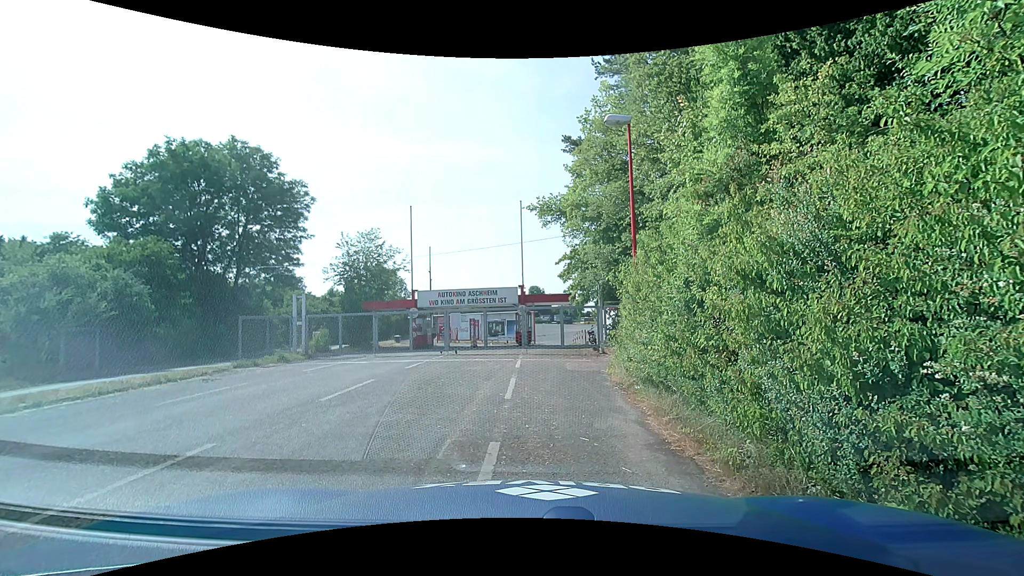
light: Day
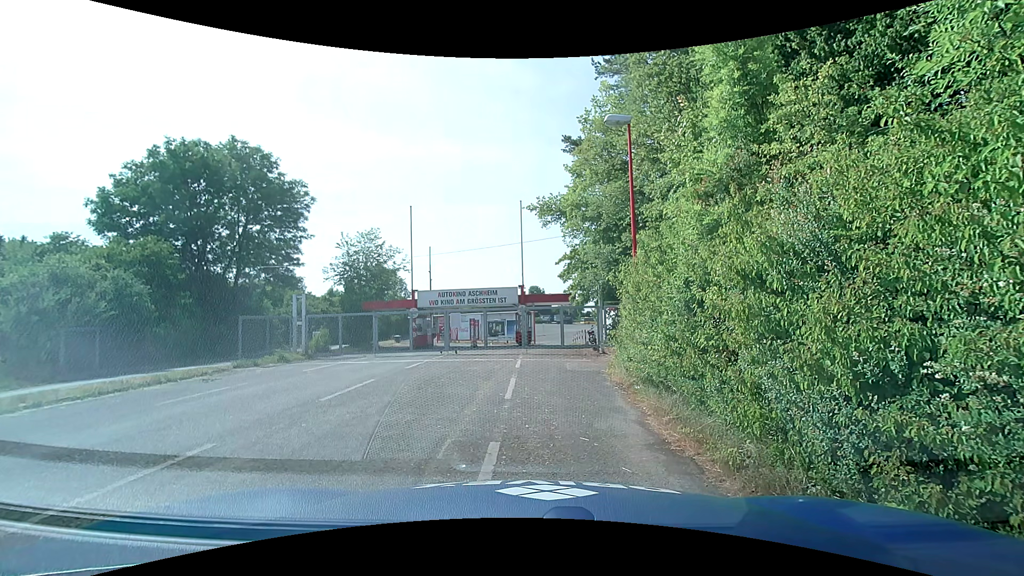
(0.0, 0.0) m; 0°
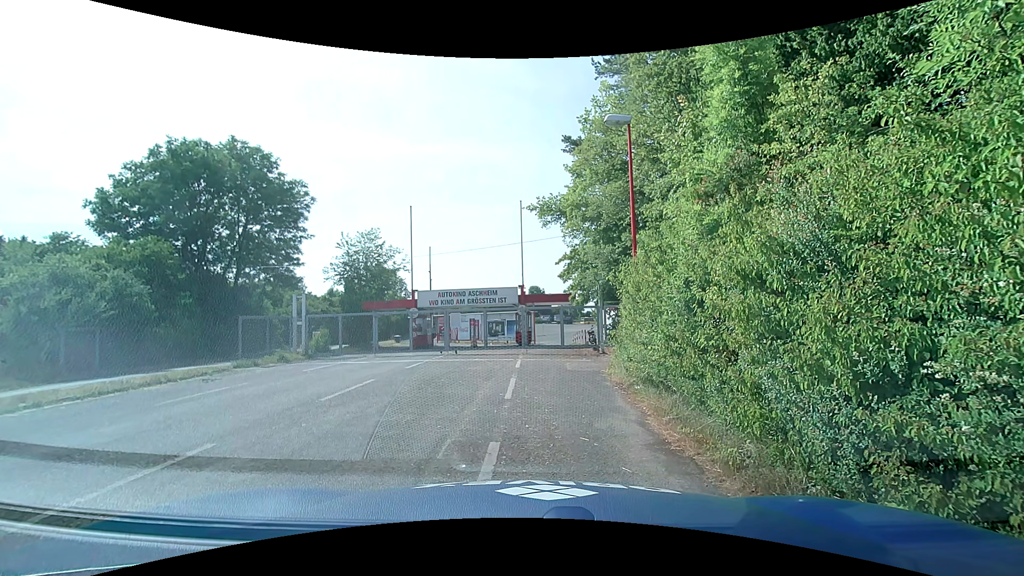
(0.0, 0.0) m; 0°
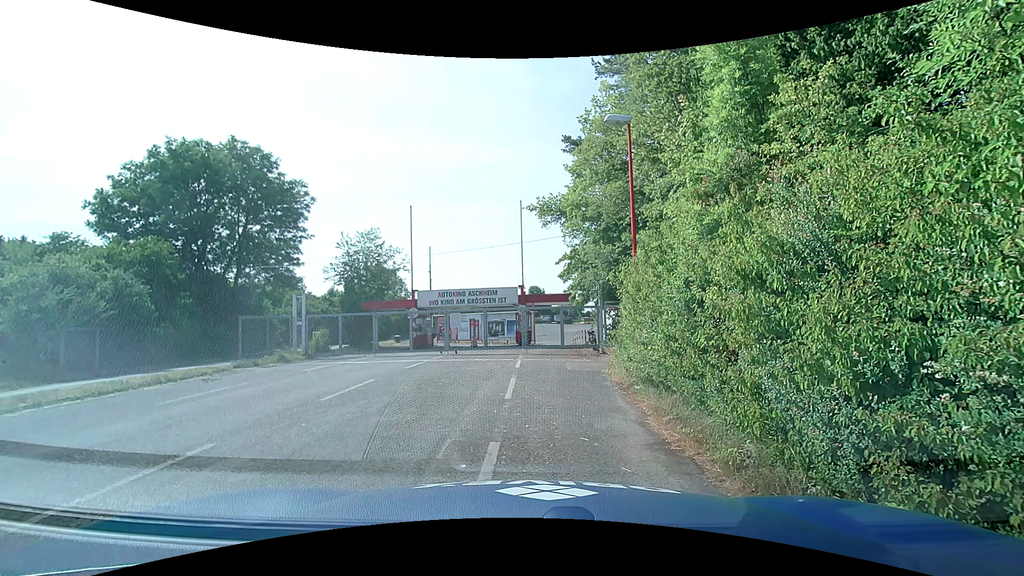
(0.0, 0.0) m; 0°
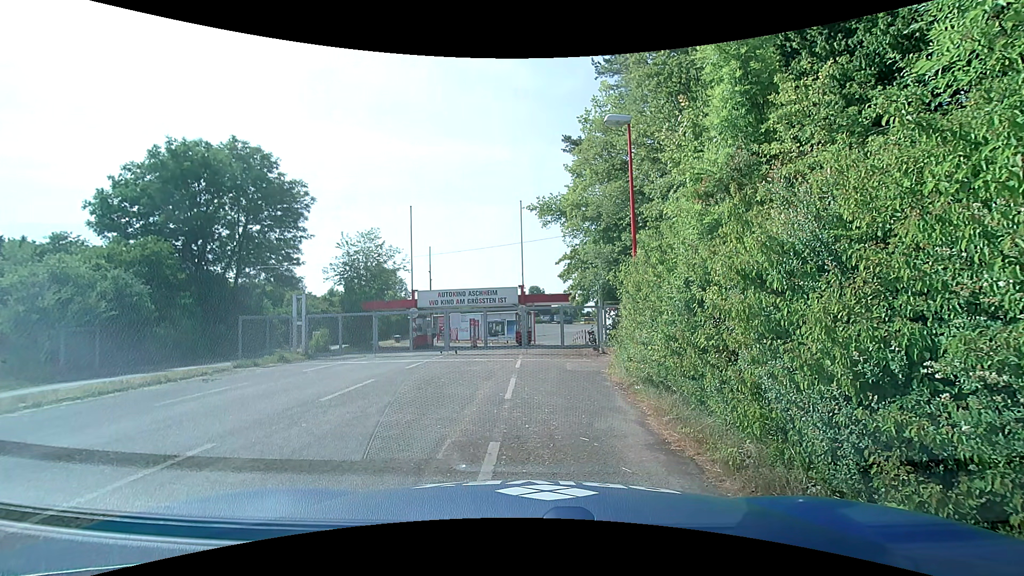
(0.0, 0.0) m; 0°
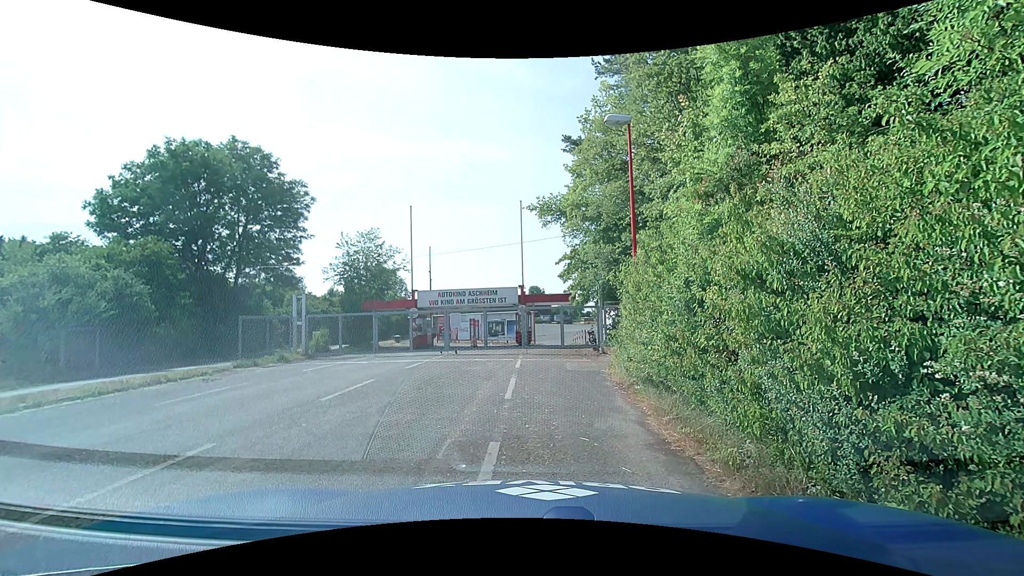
(0.0, 0.0) m; 0°
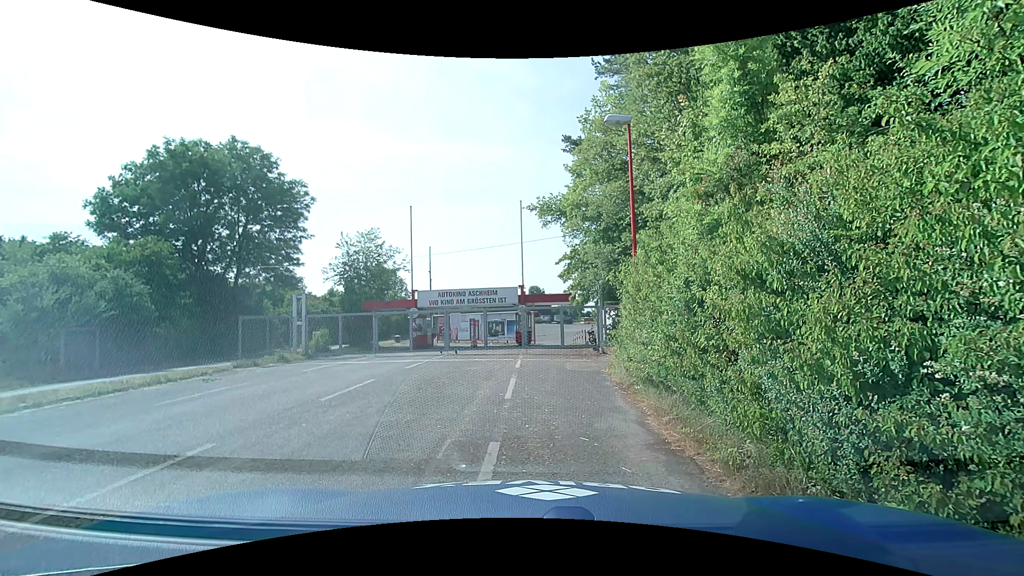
(0.0, 0.0) m; 0°
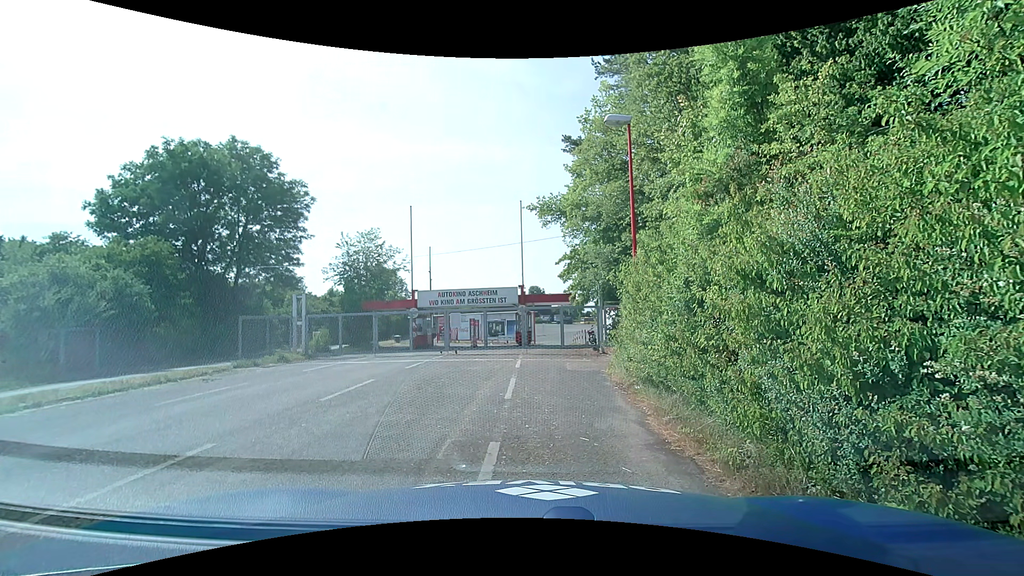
(0.0, 0.0) m; 0°
